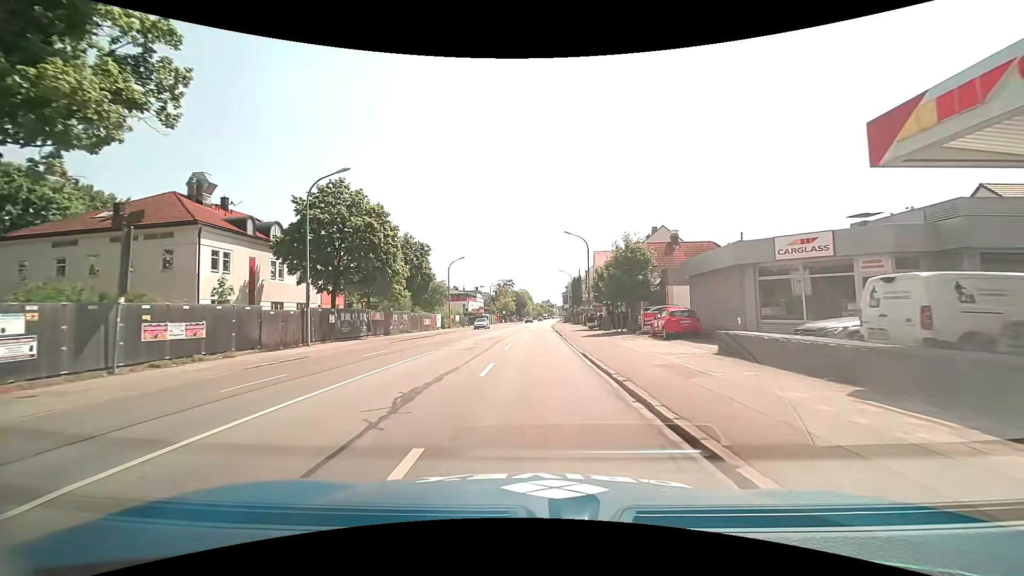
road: primary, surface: asphalt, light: Day
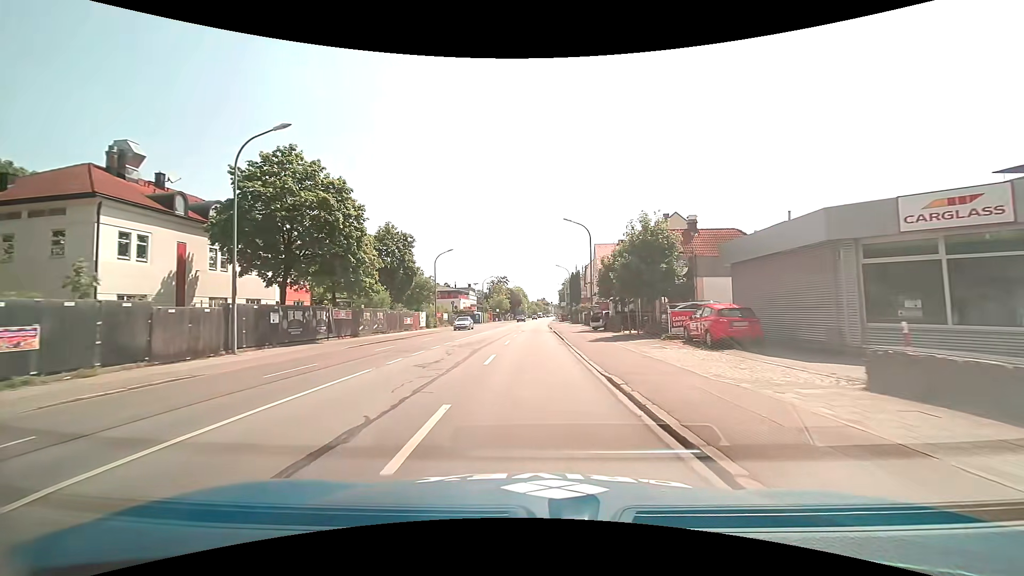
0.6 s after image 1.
(0.0, +6.8) m; 0°
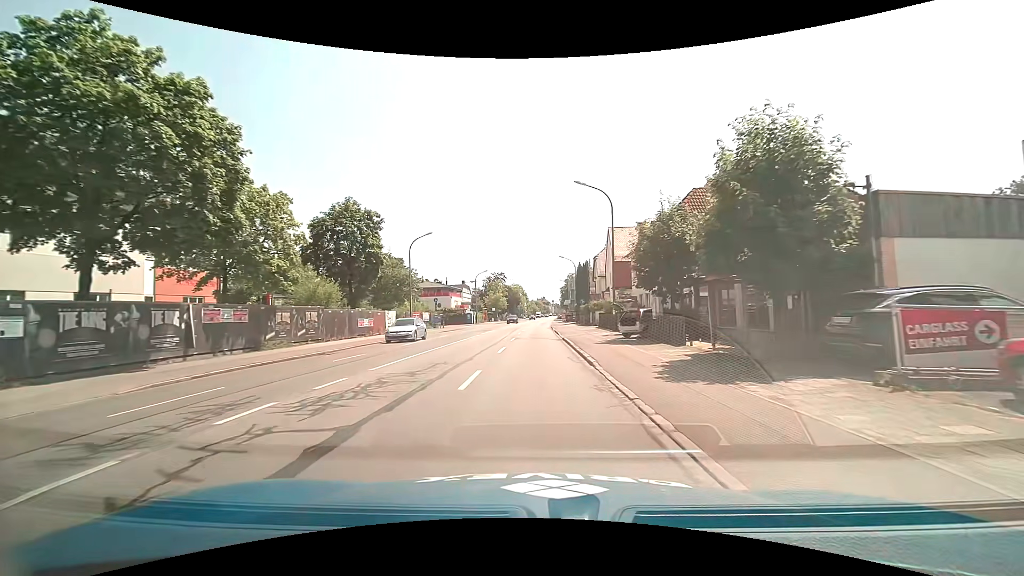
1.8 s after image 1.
(0.0, +13.6) m; +1°
(0, +10) (0, +20) (0, +30) (0, +40) (0, +50) (0, +60) (0, +70) (+1, +80) (+1, +90) (+1, +100) m
